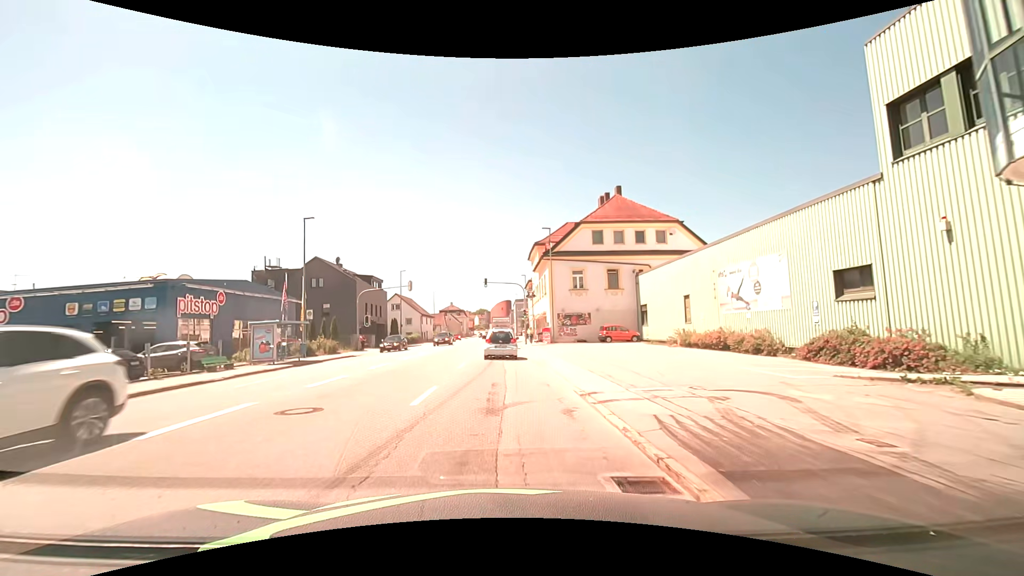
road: tertiary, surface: asphalt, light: Day
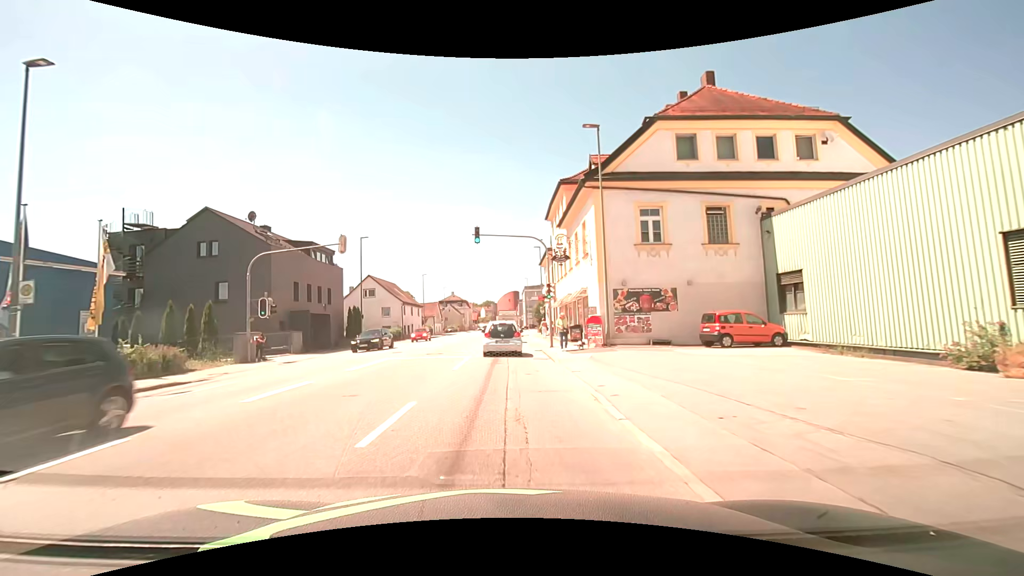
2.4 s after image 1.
(-0.1, +21.6) m; -1°
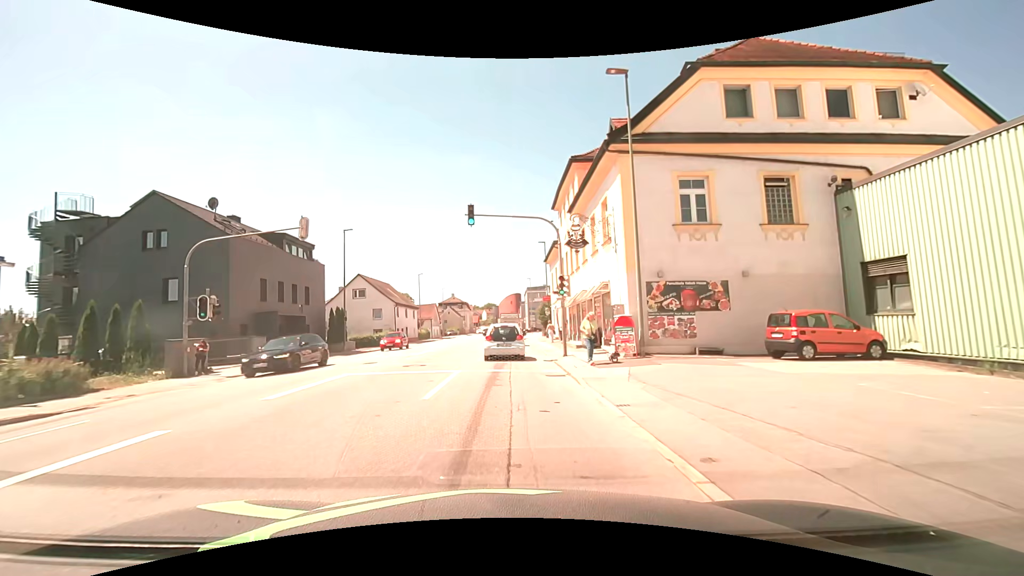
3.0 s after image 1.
(0.0, +5.4) m; 0°
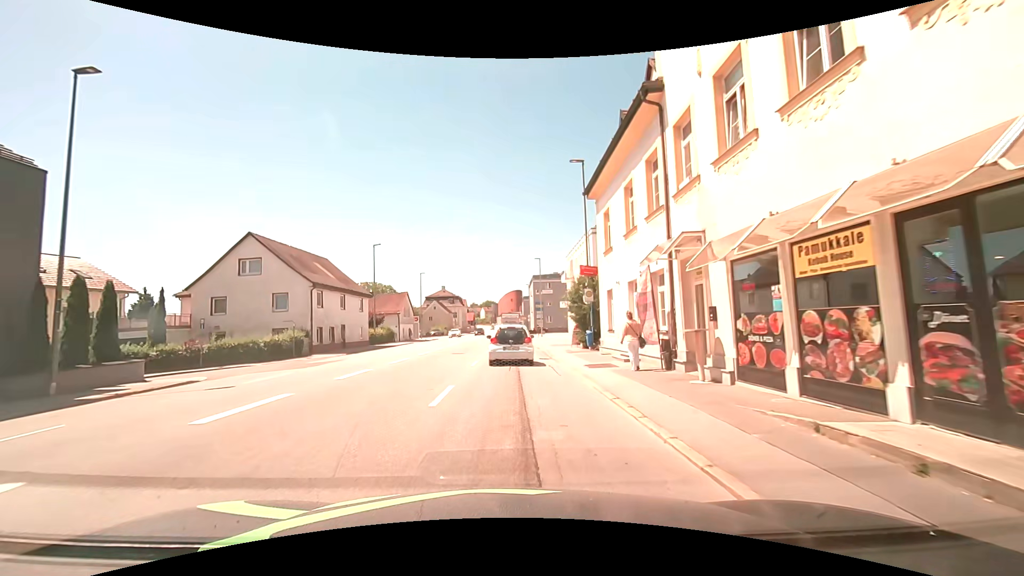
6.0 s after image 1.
(0.0, +26.5) m; 0°
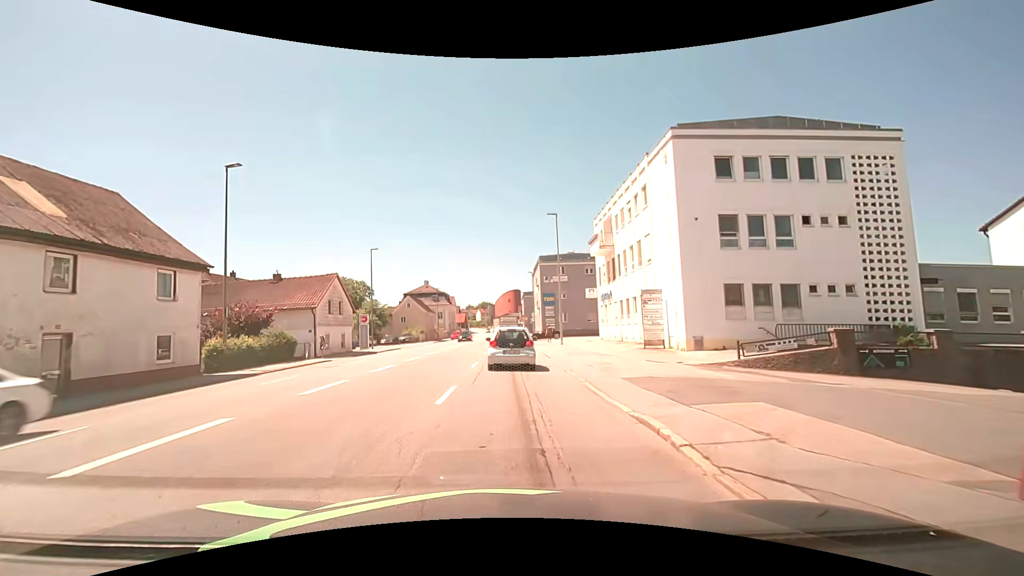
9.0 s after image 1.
(+0.3, +26.4) m; 0°
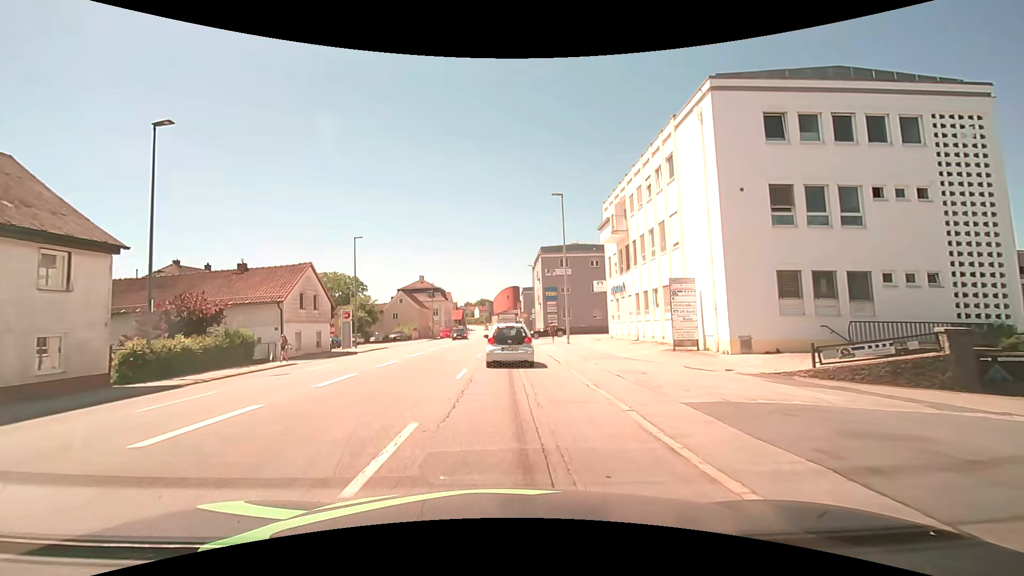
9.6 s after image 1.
(+0.1, +5.0) m; +1°
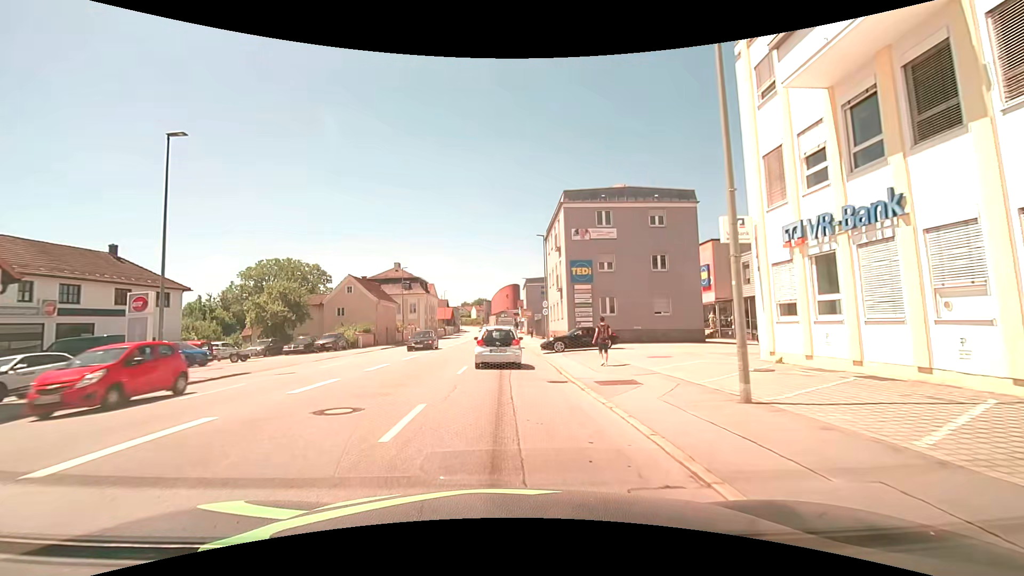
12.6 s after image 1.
(-0.2, +25.2) m; -1°
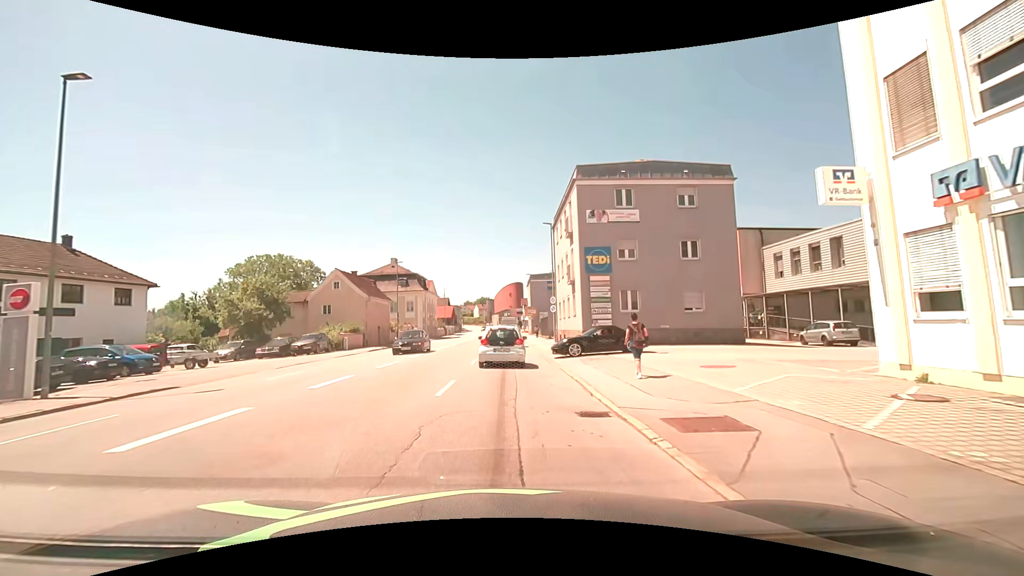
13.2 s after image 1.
(0.0, +5.1) m; 0°
(0, +10) (0, +20) (0, +30) (0, +40) (0, +50) (0, +60) (0, +70) (0, +80) (0, +90) (0, +100) m
